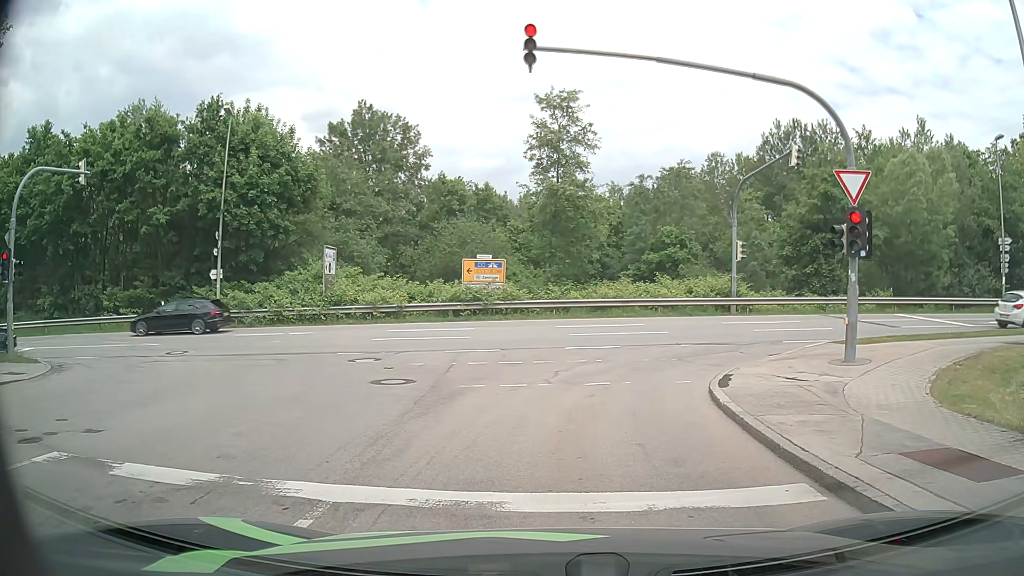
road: residential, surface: asphalt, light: Day
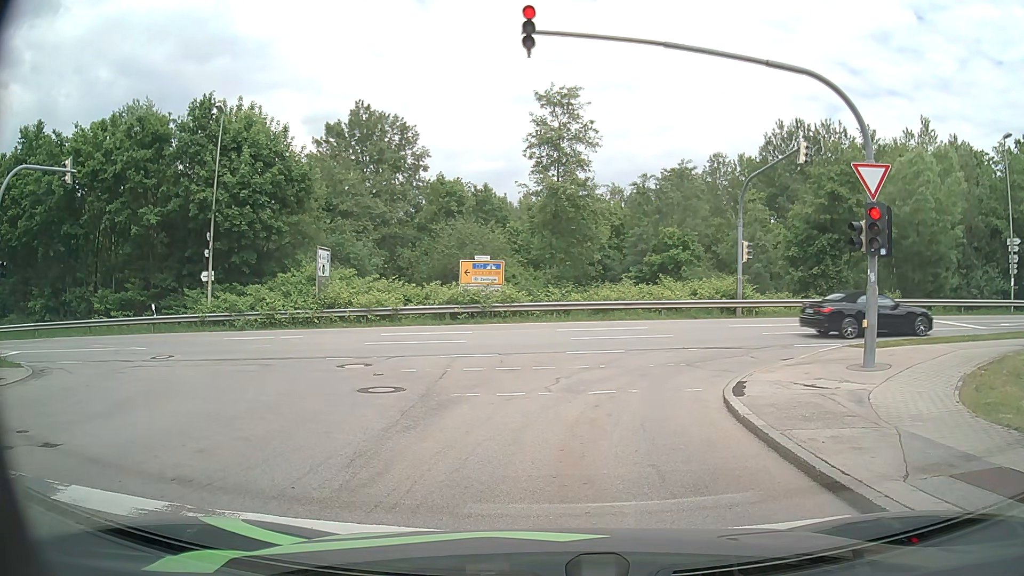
(0.0, +0.9) m; 0°
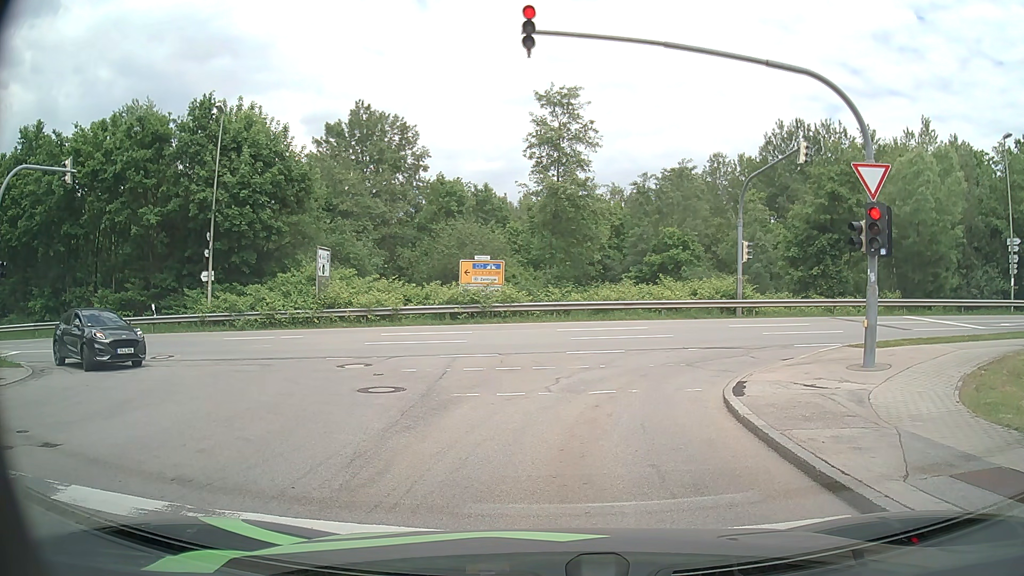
(0.0, 0.0) m; 0°
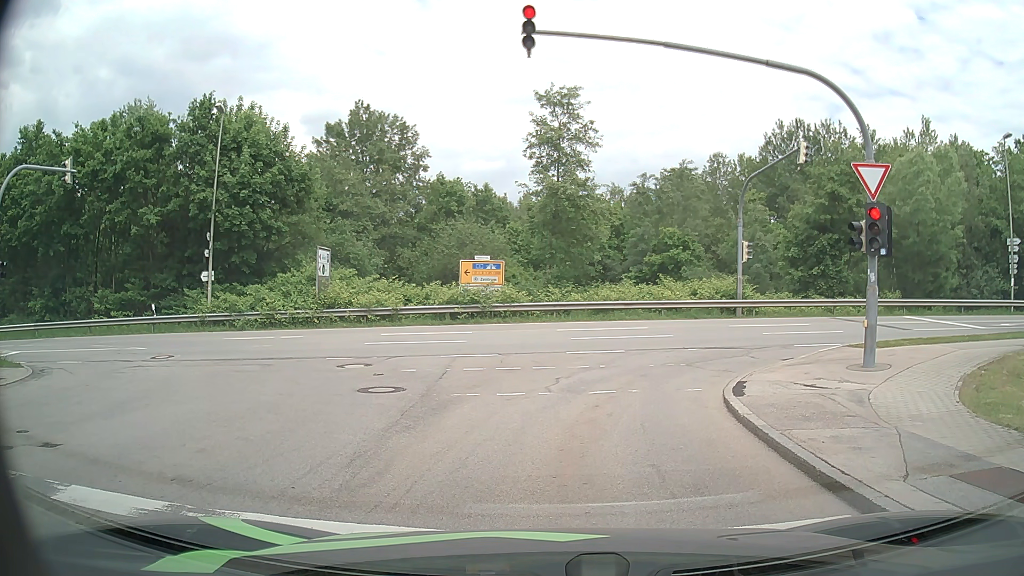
(0.0, 0.0) m; 0°
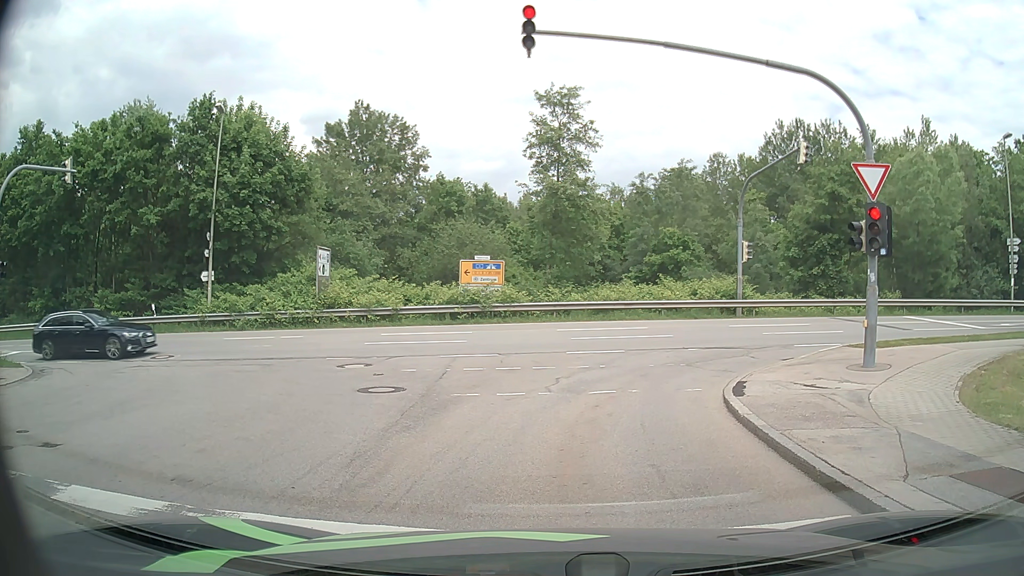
(0.0, 0.0) m; 0°
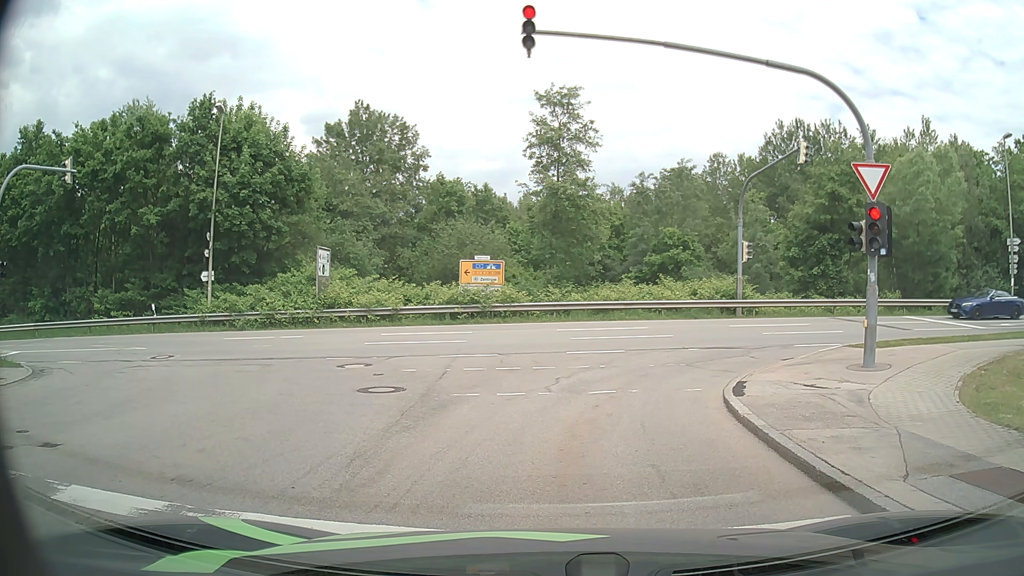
(0.0, 0.0) m; 0°
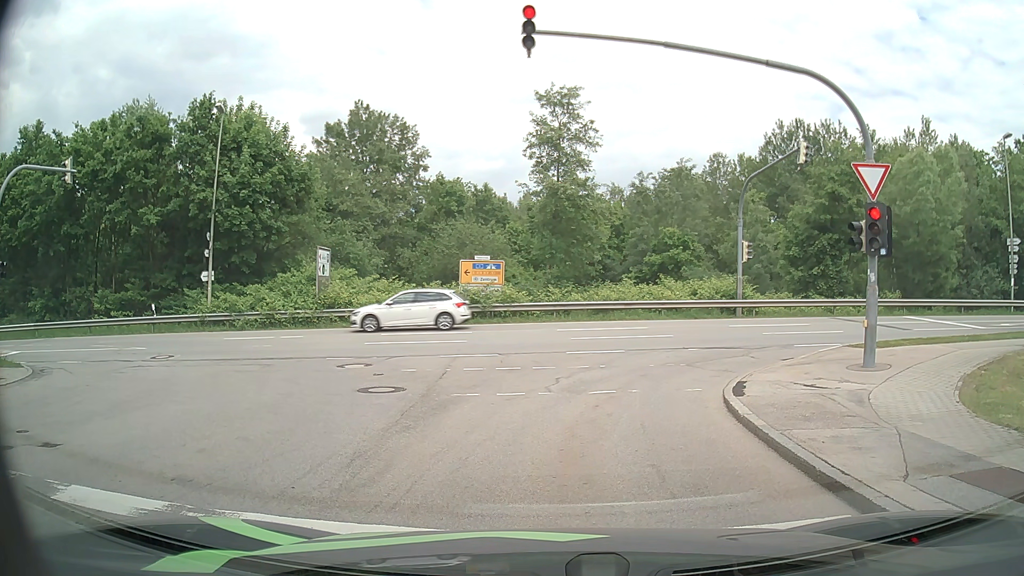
(0.0, 0.0) m; 0°
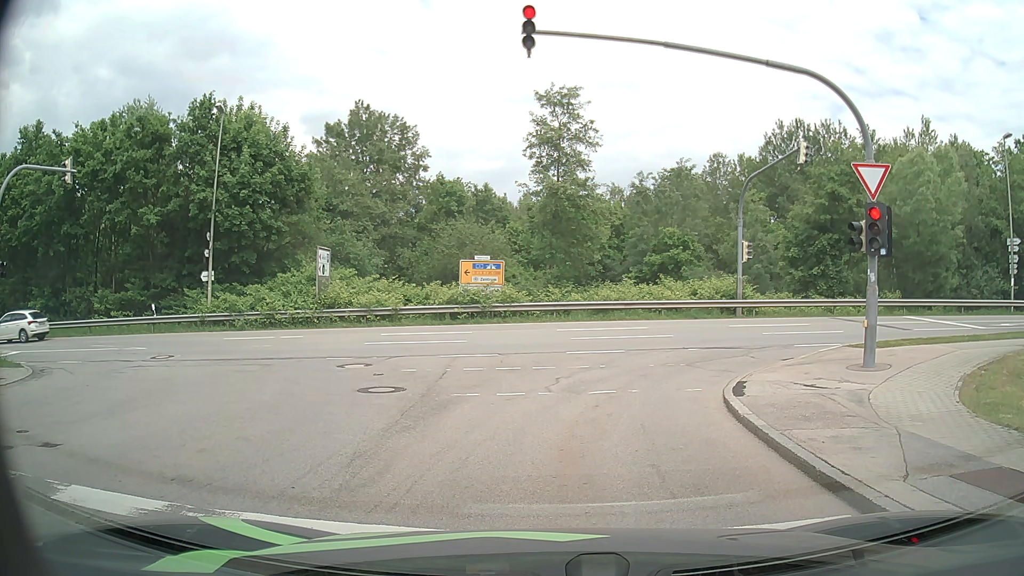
(0.0, 0.0) m; 0°
